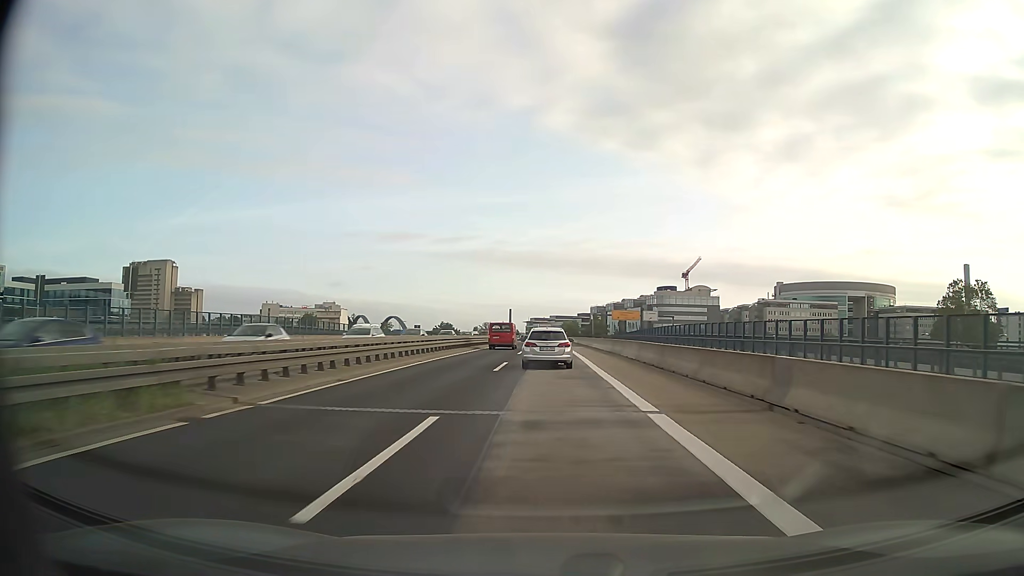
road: motorway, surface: asphalt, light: Day
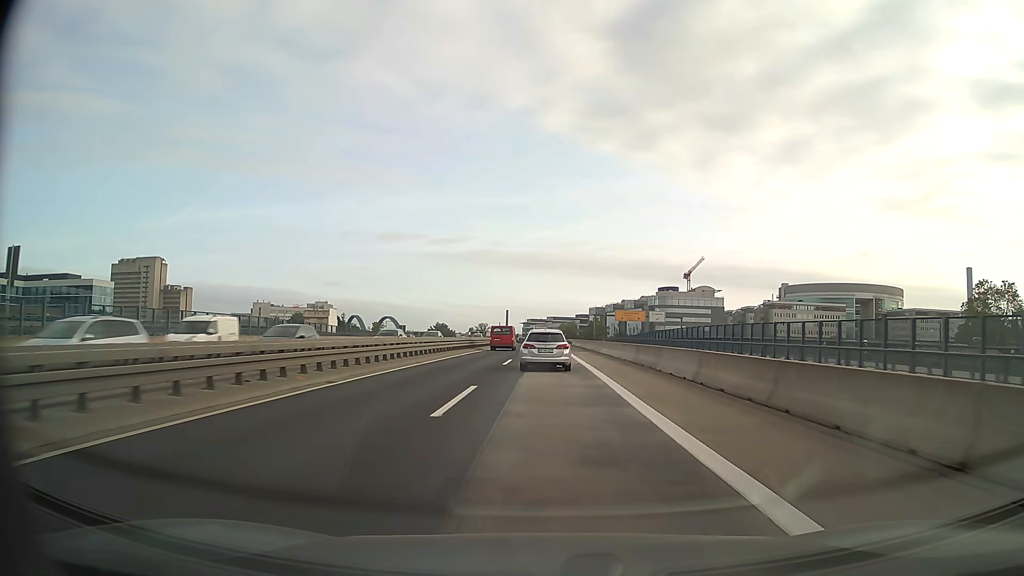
(0.0, +12.0) m; 0°
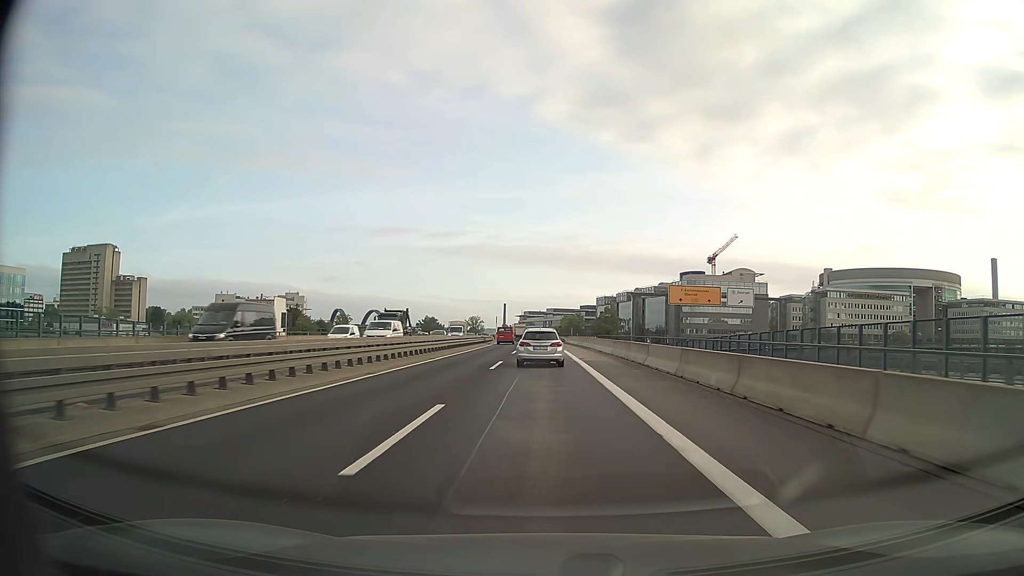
(+0.1, +58.3) m; 0°
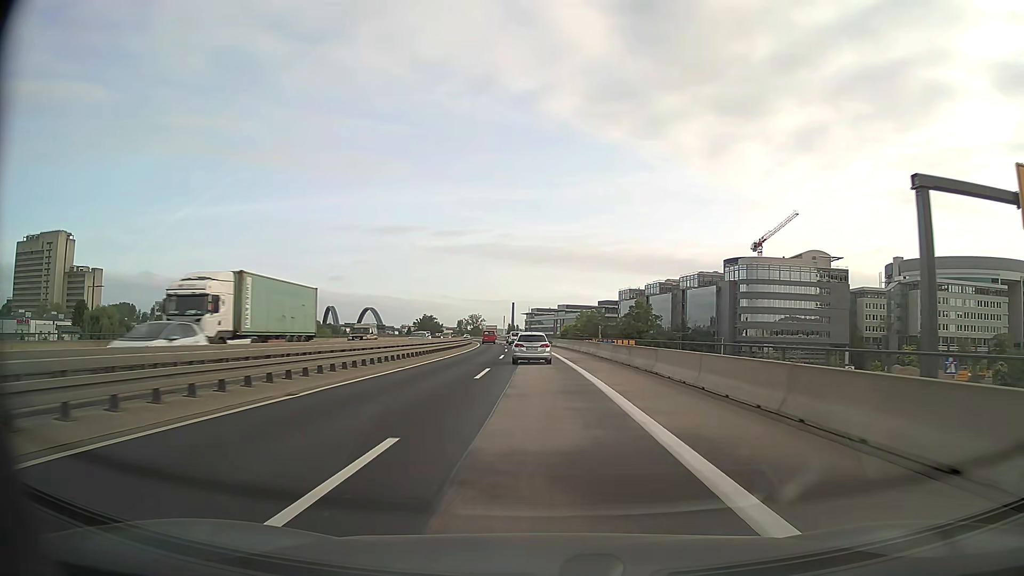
(-0.2, +57.6) m; -1°
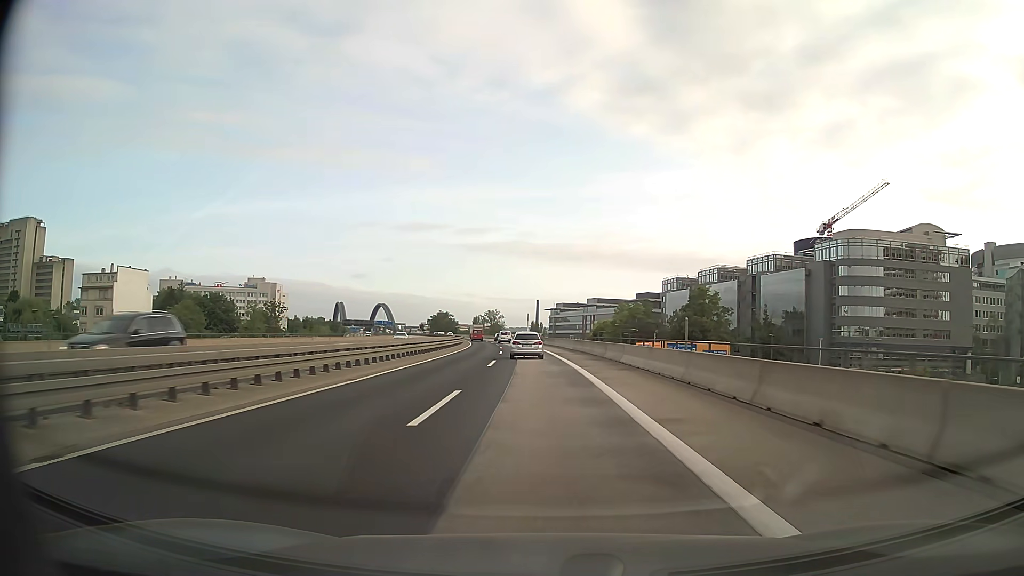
(-0.8, +46.6) m; -2°
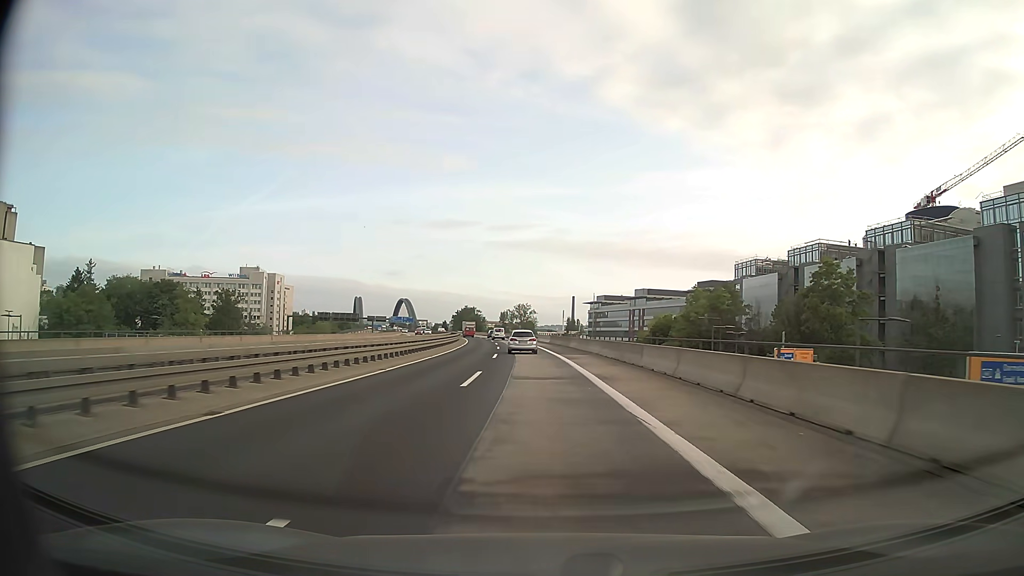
(-1.1, +47.3) m; -3°
(0, +10) (0, +20) (0, +30) (-1, +40) (-1, +50) (-2, +60) (-3, +70) (-4, +80) (-5, +90) (-6, +100) m
